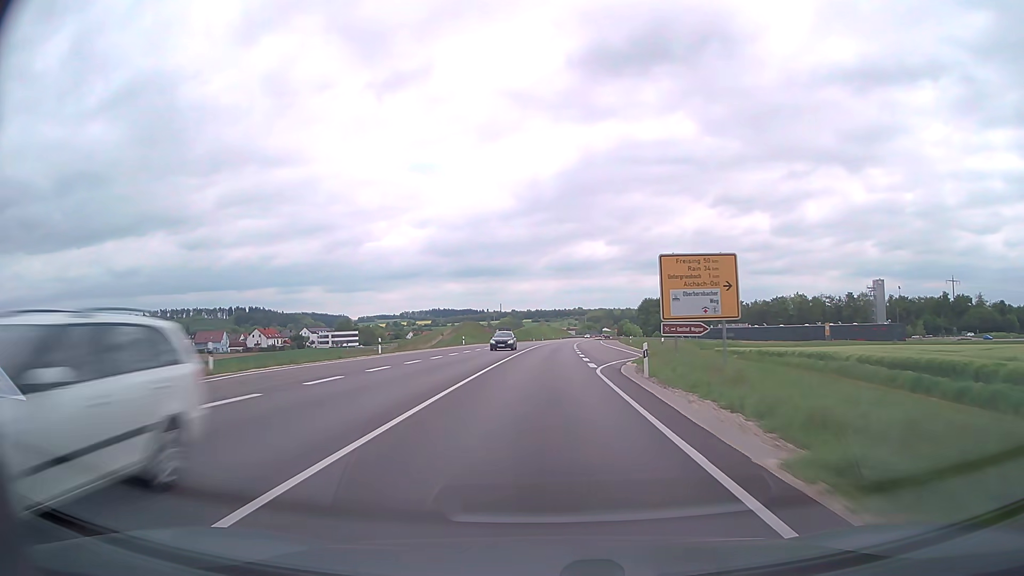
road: trunk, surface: asphalt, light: Day
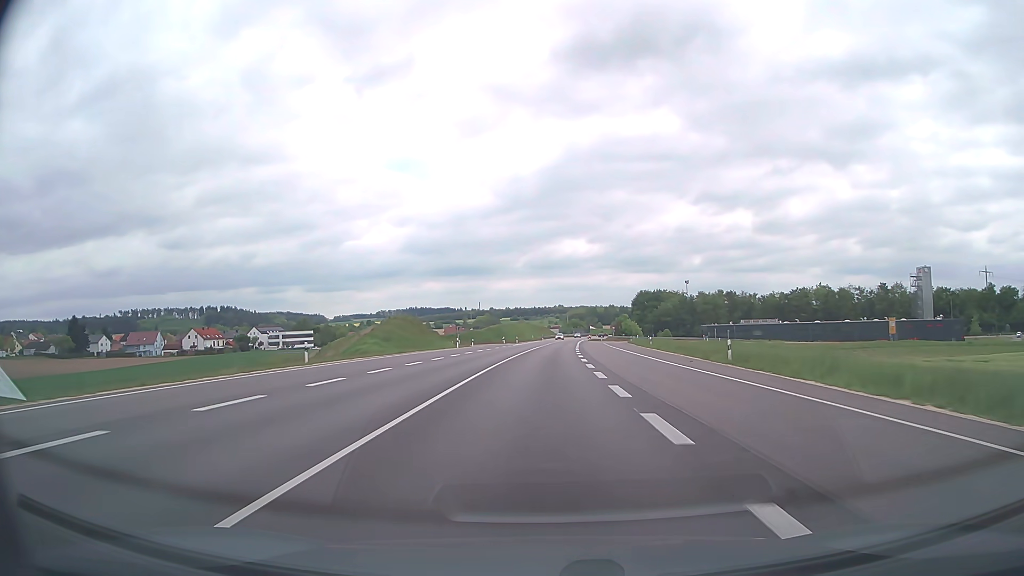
(+0.8, +47.6) m; +2°
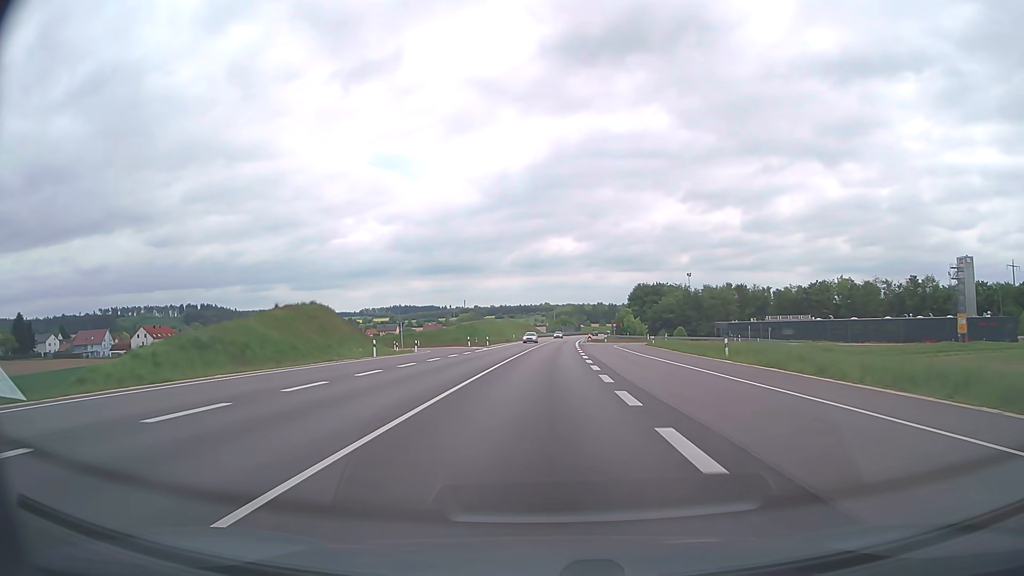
(+0.3, +31.7) m; +1°
(0, +10) (0, +20) (0, +30) (+1, +40) (+1, +50) (+1, +60) (+2, +70) (+2, +80) (+3, +90) (+3, +100) m
